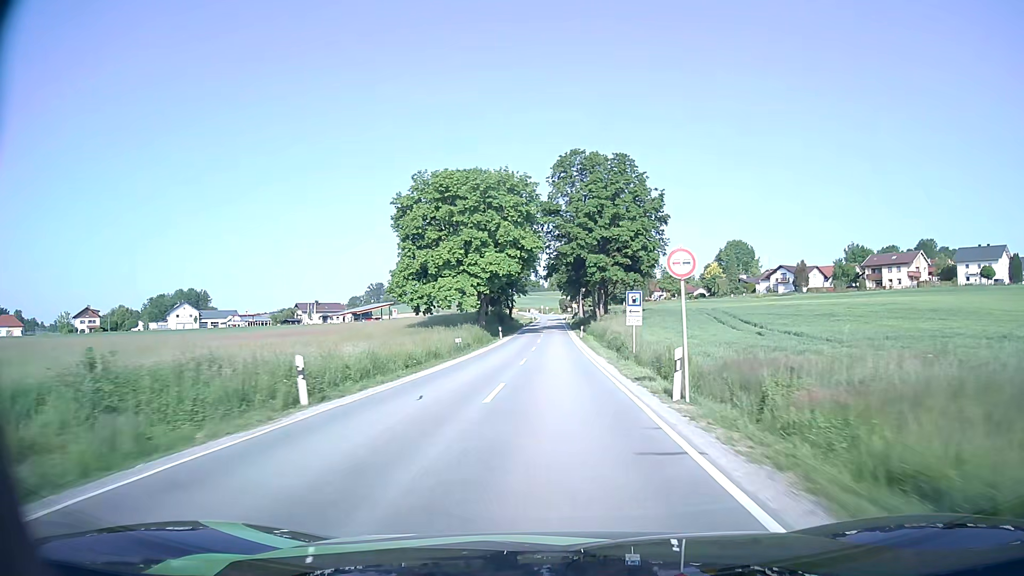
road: secondary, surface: asphalt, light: Day
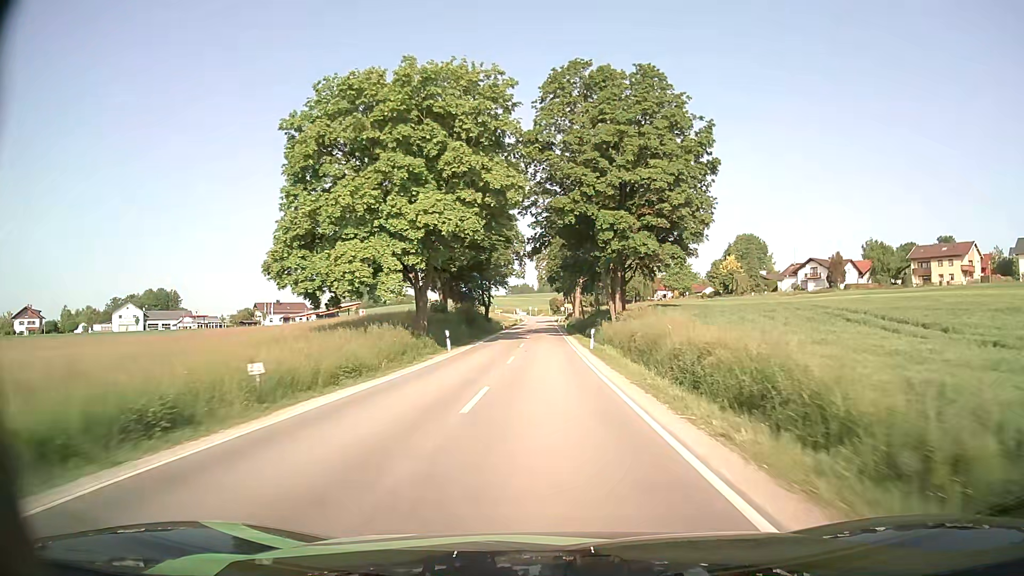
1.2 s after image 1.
(+0.2, +26.0) m; +1°
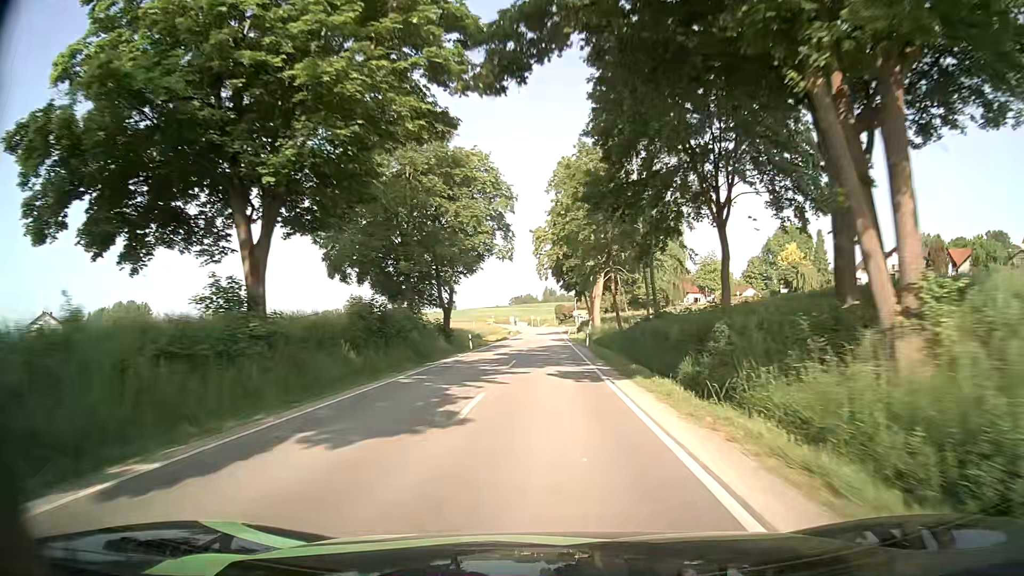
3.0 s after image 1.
(0.0, +37.1) m; -1°
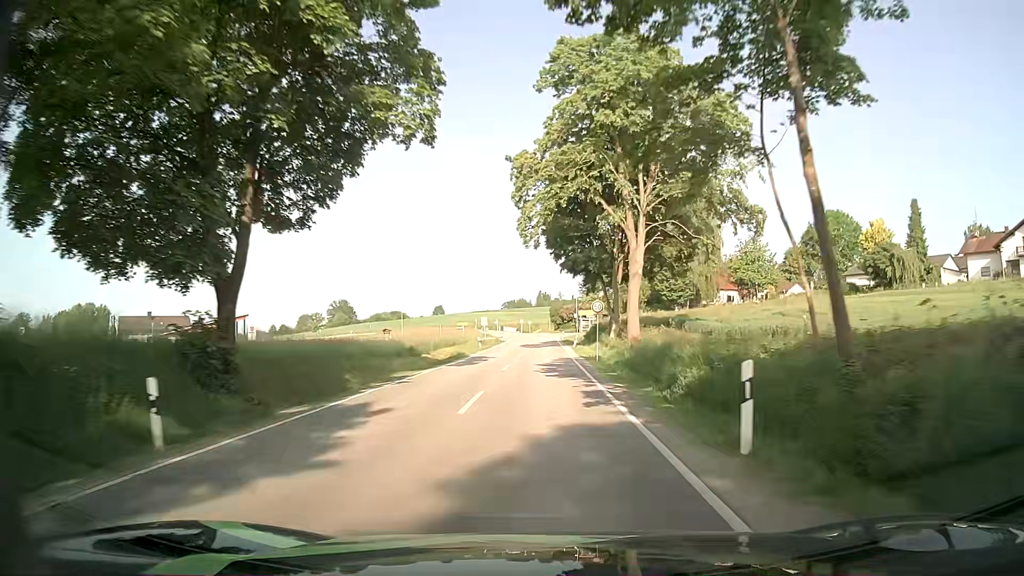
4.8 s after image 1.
(+0.5, +34.5) m; +1°
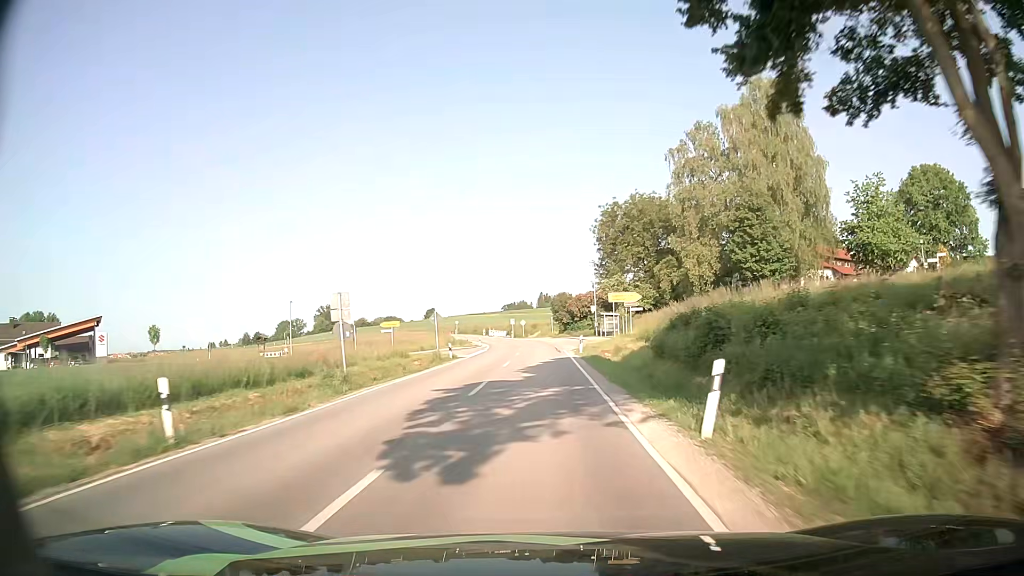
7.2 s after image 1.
(+0.2, +44.6) m; 0°
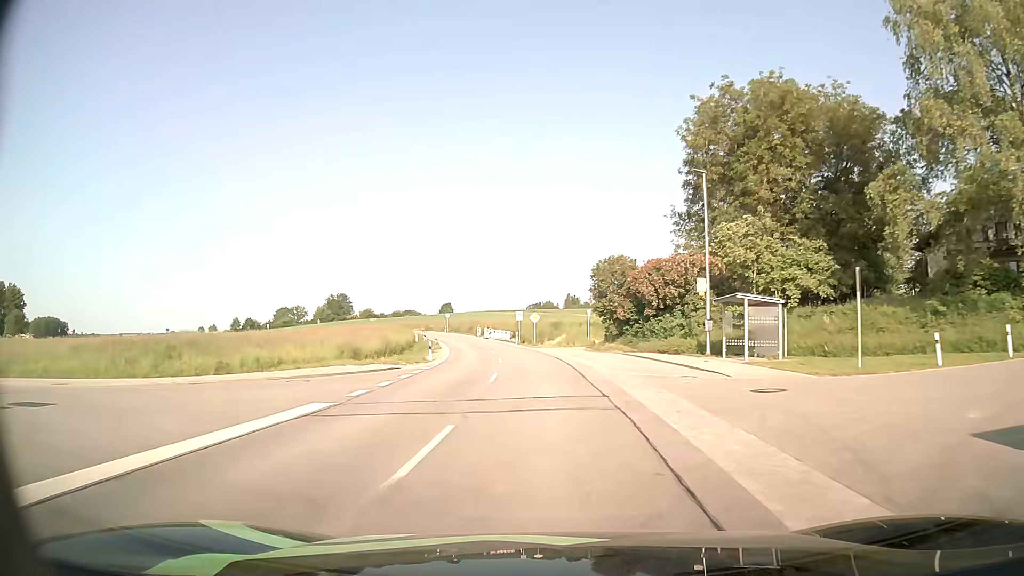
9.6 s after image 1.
(-0.8, +45.1) m; -3°
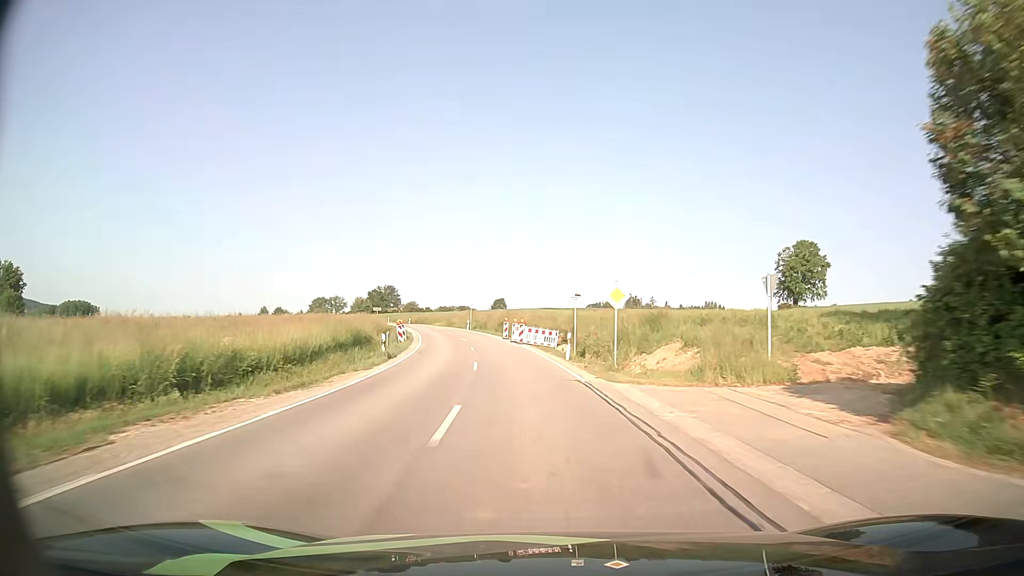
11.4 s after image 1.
(-1.1, +34.2) m; -5°
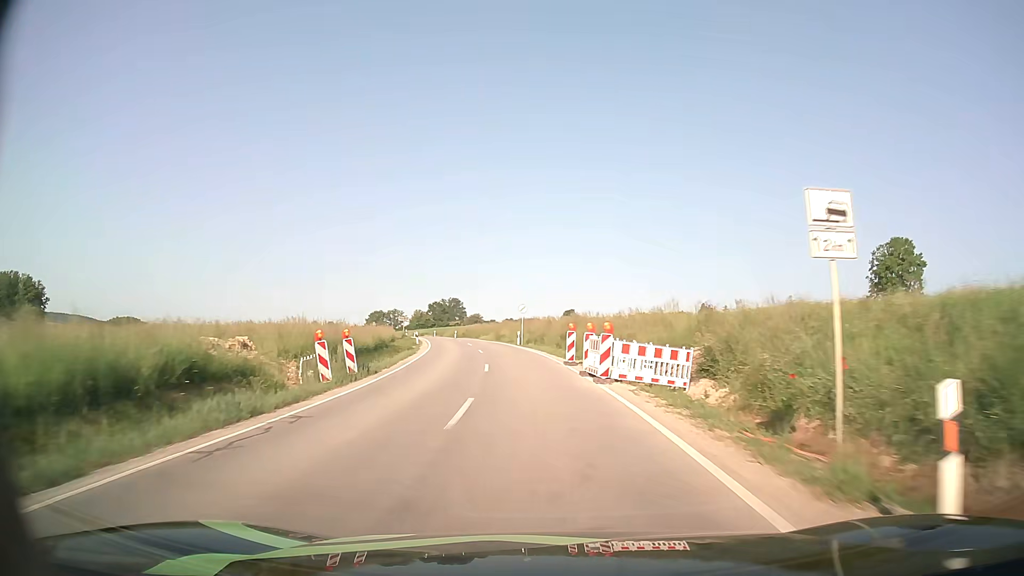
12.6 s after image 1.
(-1.1, +23.1) m; -6°
(0, +10) (-1, +20) (-2, +30) (-3, +40) (-5, +50) (-7, +60) (-9, +69) (-11, +79) (-14, +89) (-16, +98) m
